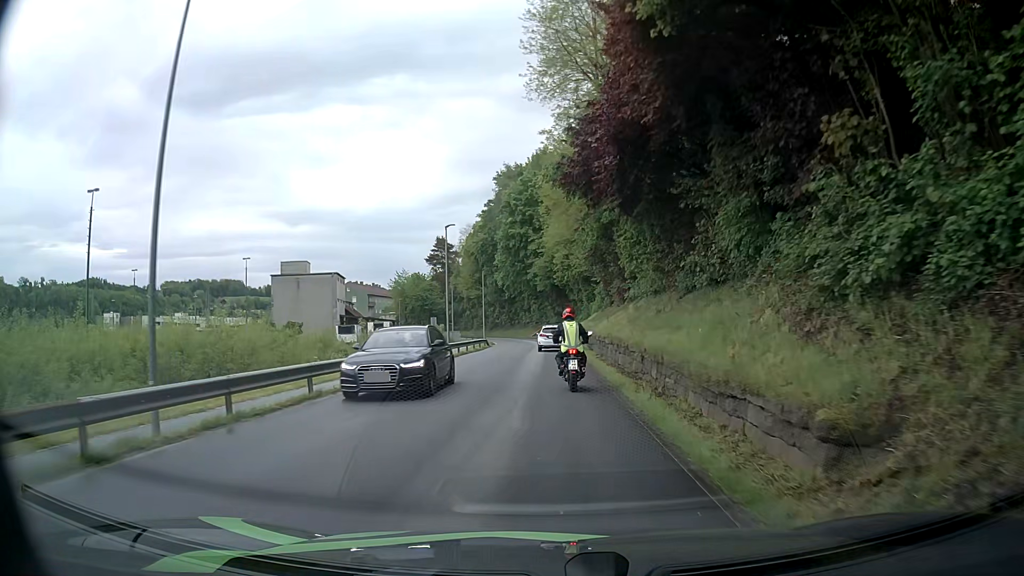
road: residential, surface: asphalt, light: Day
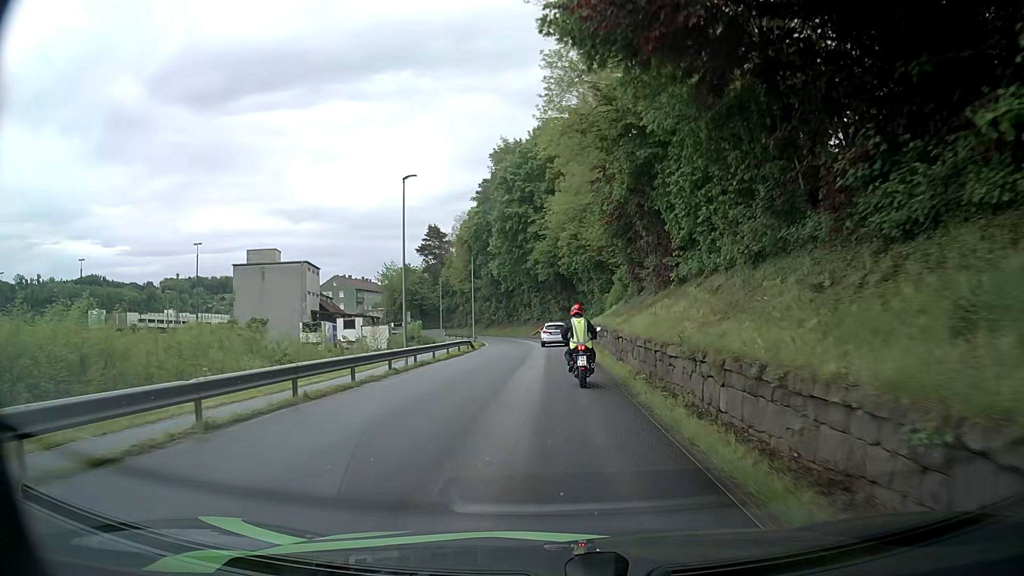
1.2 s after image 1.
(-0.1, +13.4) m; -1°
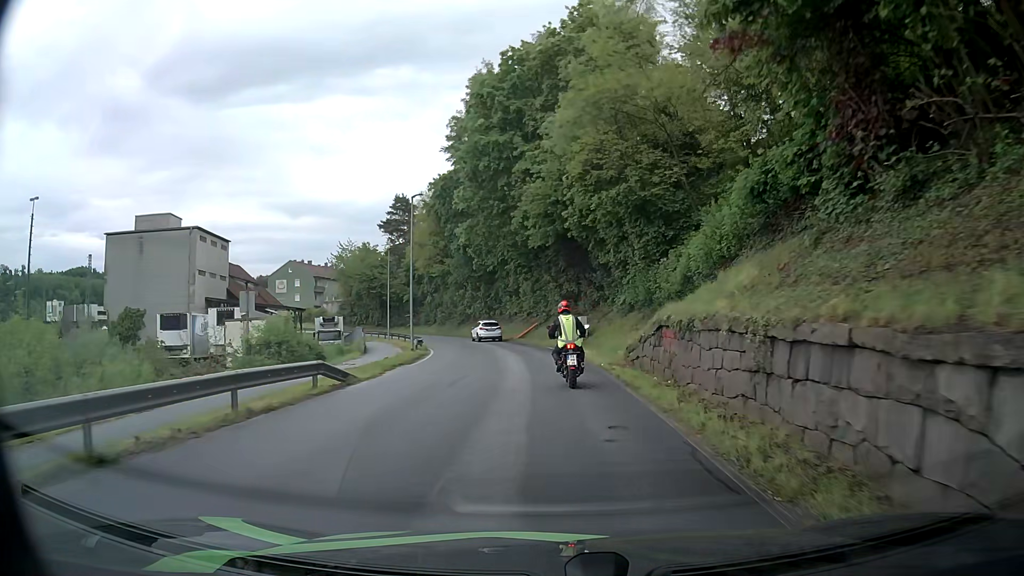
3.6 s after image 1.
(+0.4, +26.9) m; +1°
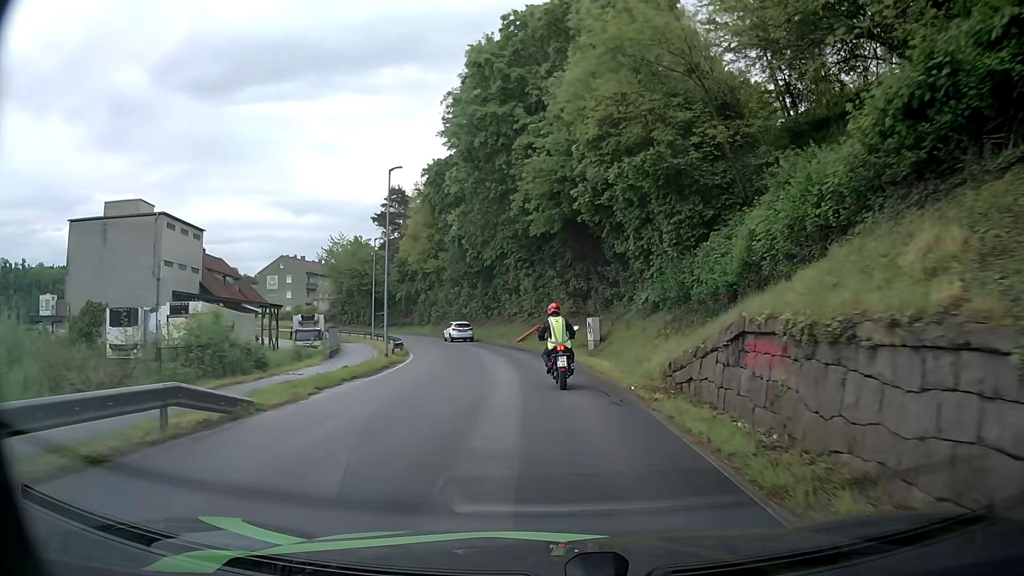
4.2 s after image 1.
(0.0, +6.3) m; -1°
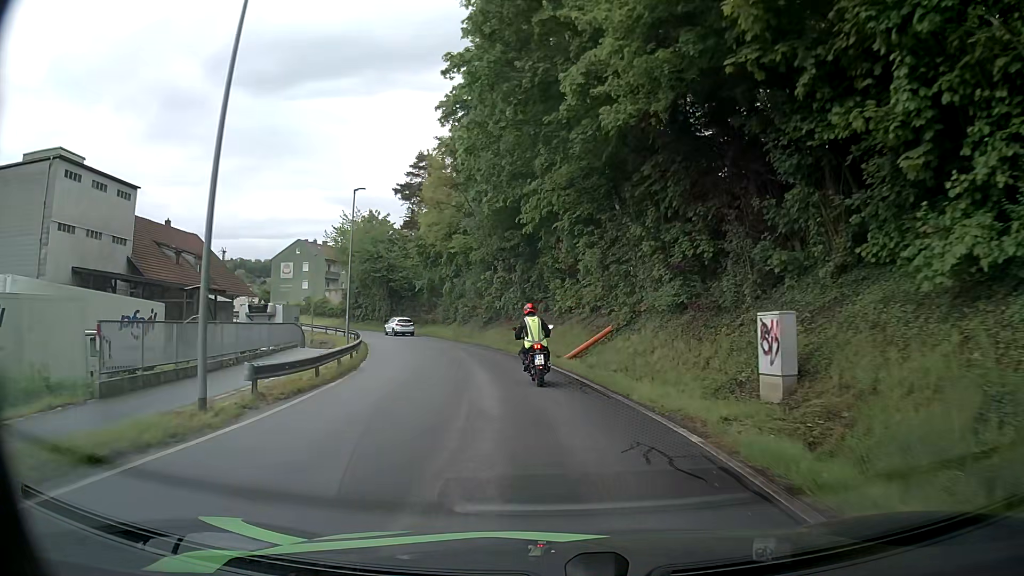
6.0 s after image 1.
(-0.5, +19.3) m; -4°
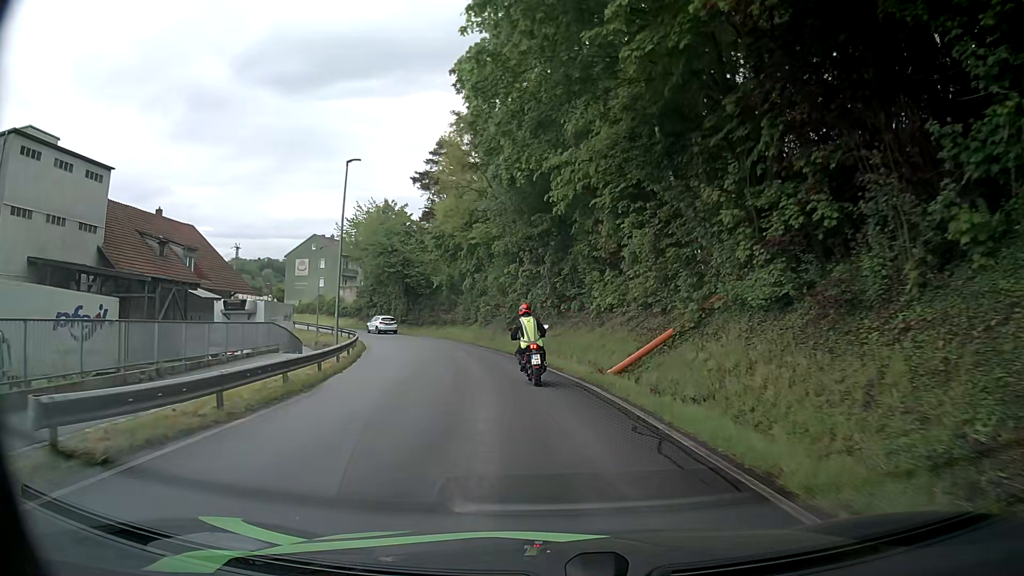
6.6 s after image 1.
(-0.1, +6.5) m; -3°
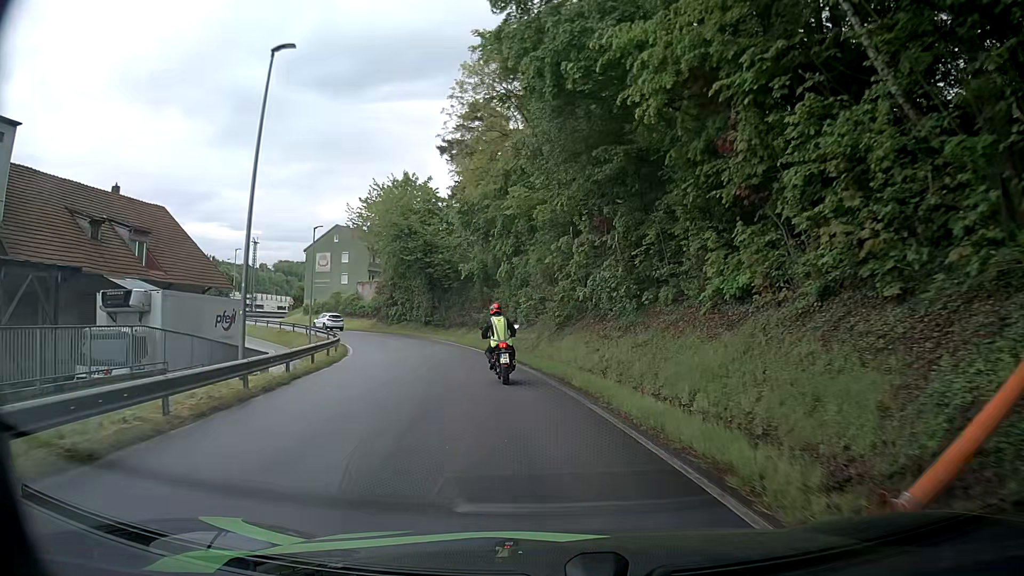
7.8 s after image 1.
(-0.5, +13.1) m; -4°
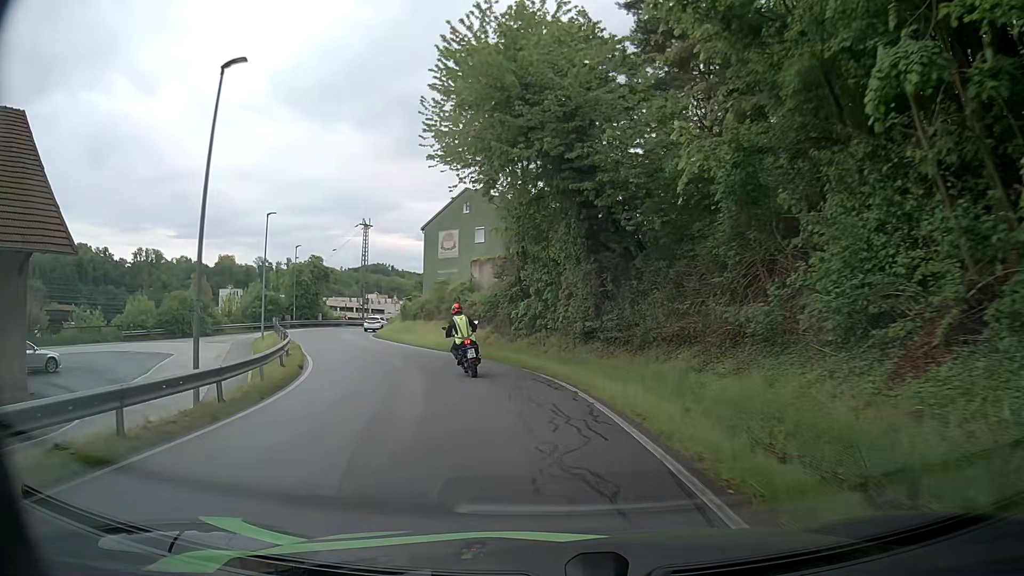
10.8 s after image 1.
(-3.6, +30.4) m; -15°
(-1, +10) (-3, +20) (-7, +29) (-10, +38) (-14, +48) (-17, +57) (-16, +67) (-13, +77) (-8, +85) (-2, +93) m
